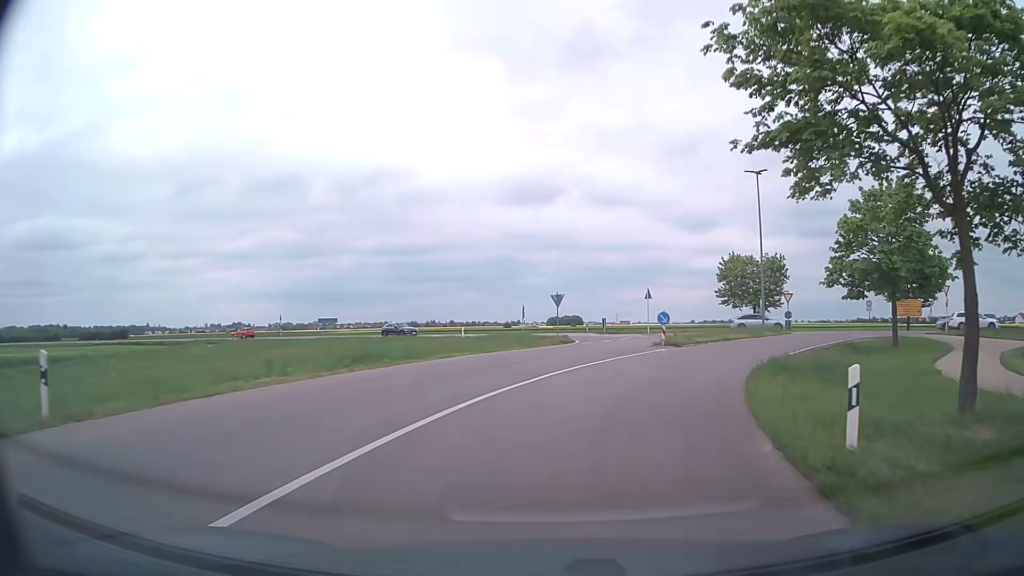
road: tertiary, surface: asphalt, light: Day
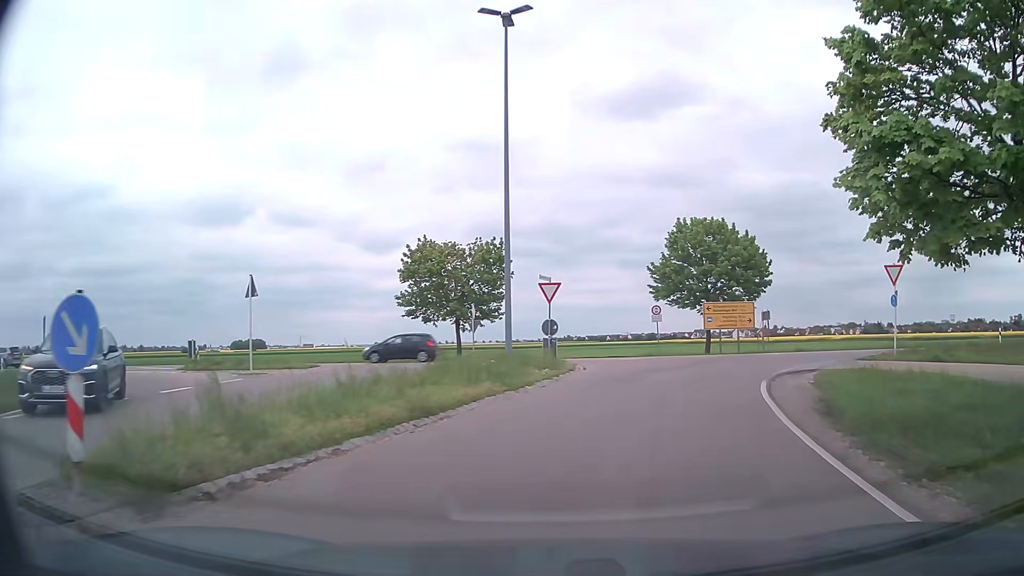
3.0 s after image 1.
(+5.8, +24.9) m; +27°
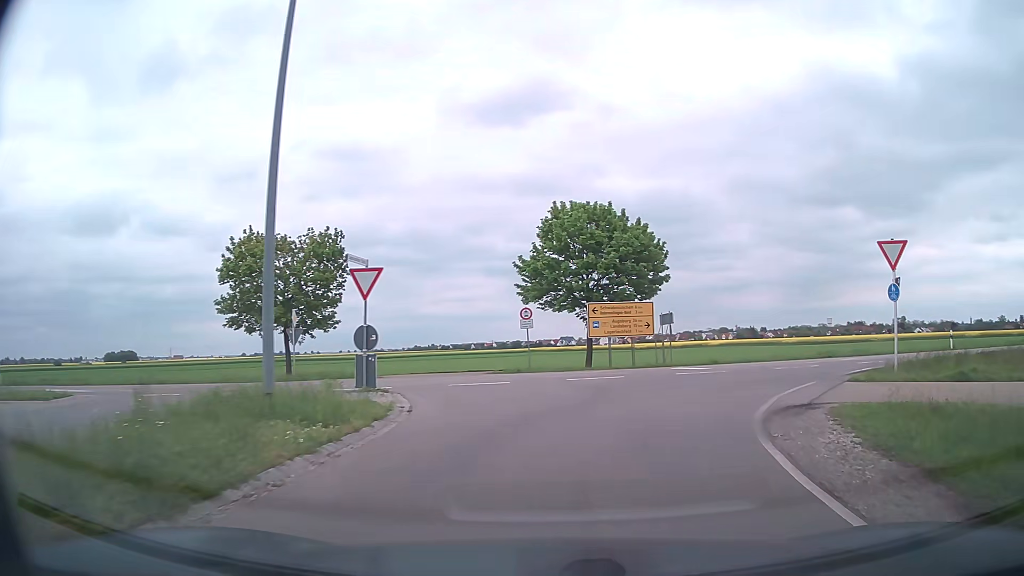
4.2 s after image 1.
(+0.8, +8.4) m; +11°
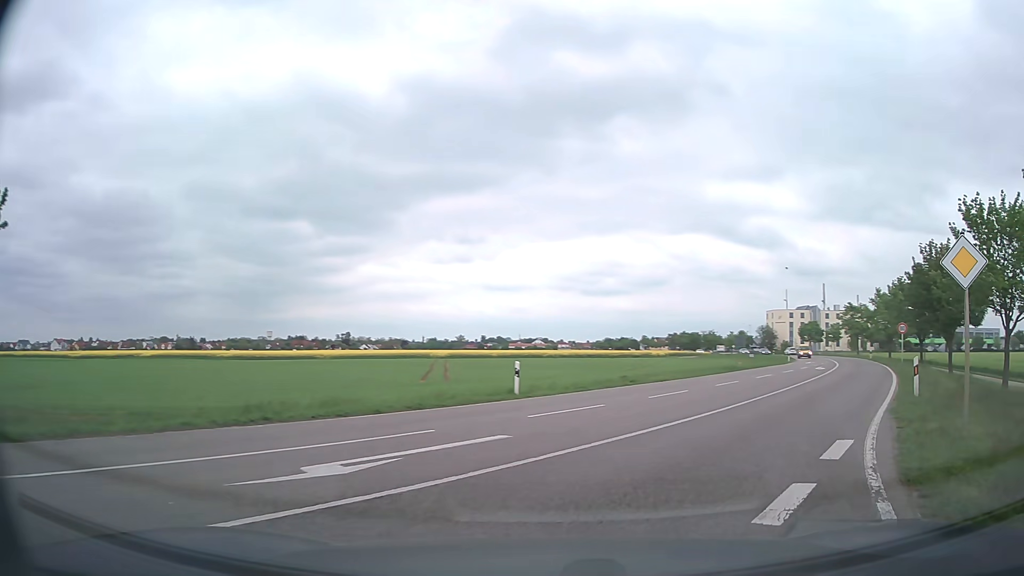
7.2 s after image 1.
(+6.6, +17.8) m; +47°
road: secondary
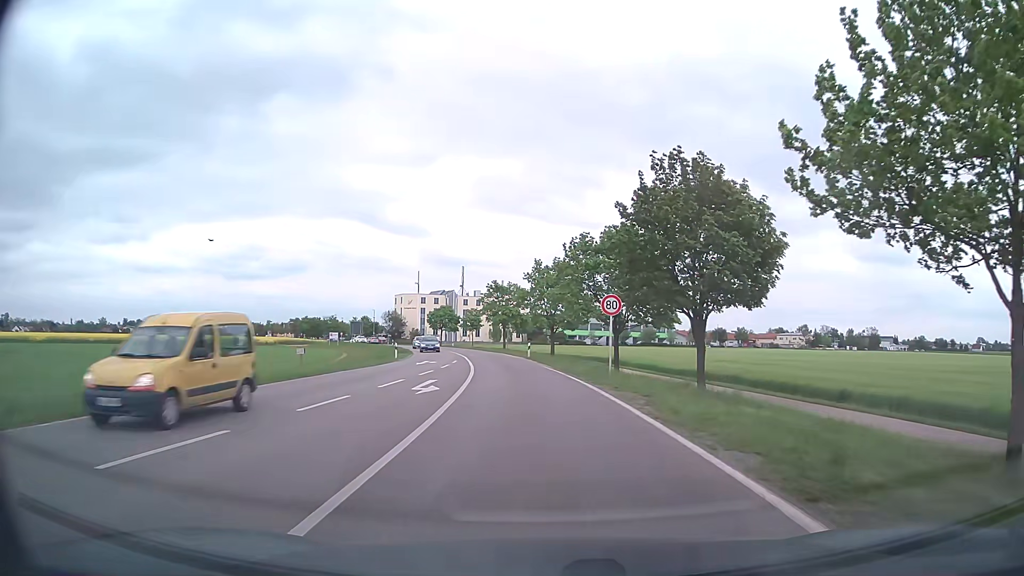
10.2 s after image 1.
(+10.0, +22.4) m; +31°
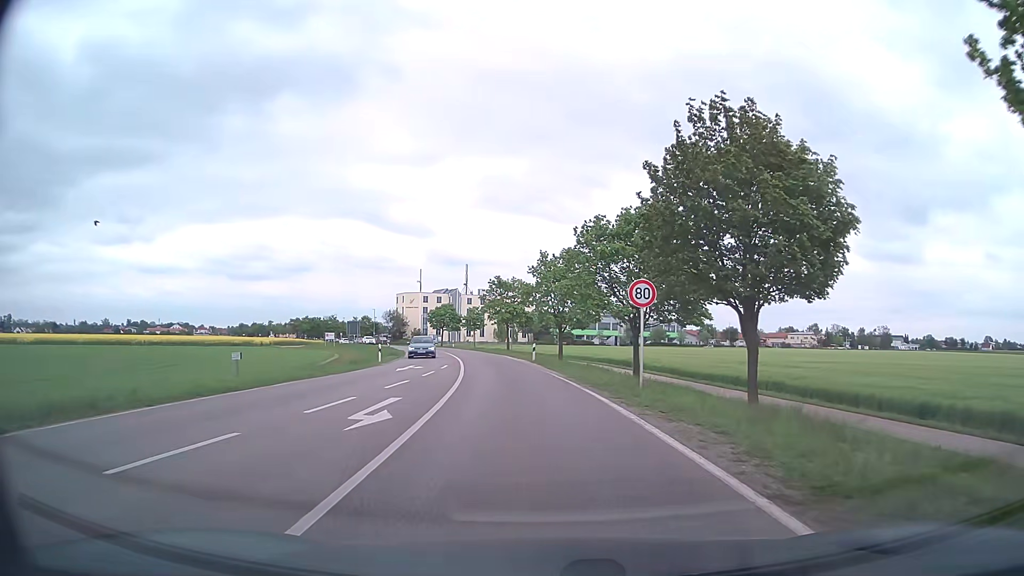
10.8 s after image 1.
(0.0, +6.3) m; 0°
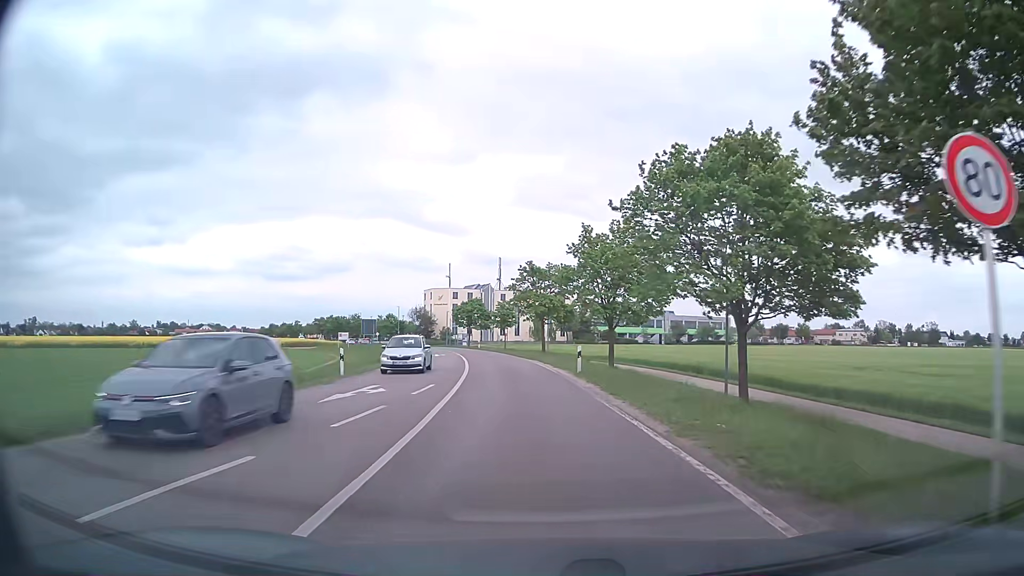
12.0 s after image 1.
(-0.4, +13.9) m; -3°
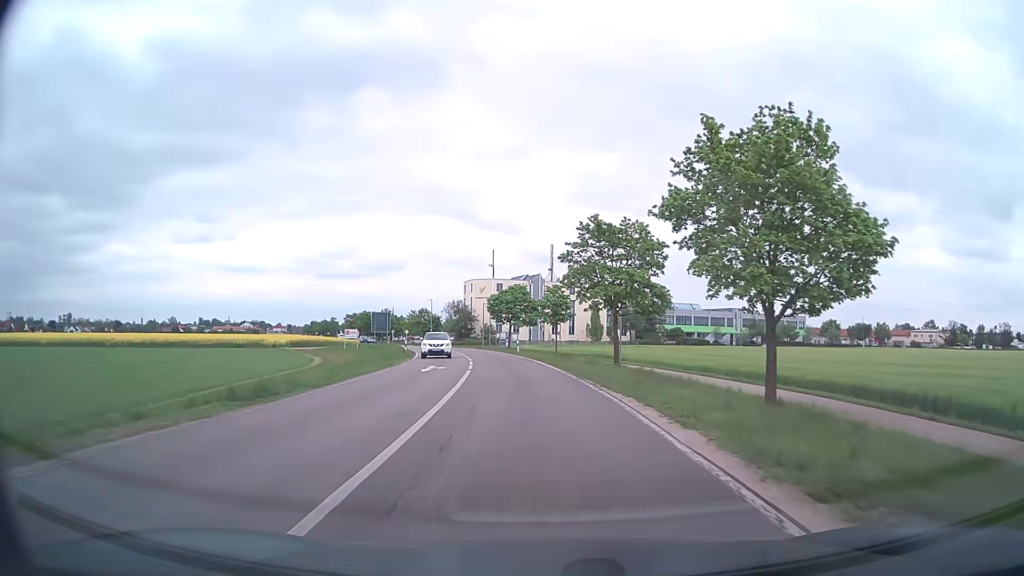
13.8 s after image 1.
(-1.2, +23.2) m; -5°
(0, +10) (-1, +20) (-1, +30) (-3, +40) (-4, +50) (-6, +60) (-9, +69) (-11, +79) (-14, +88) (-18, +98) m
